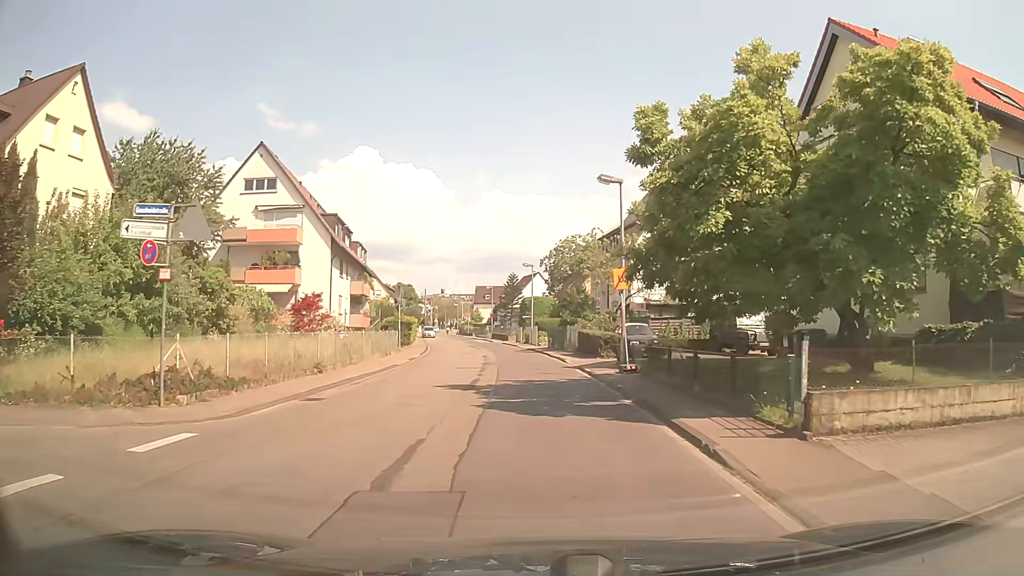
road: tertiary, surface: asphalt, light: Day
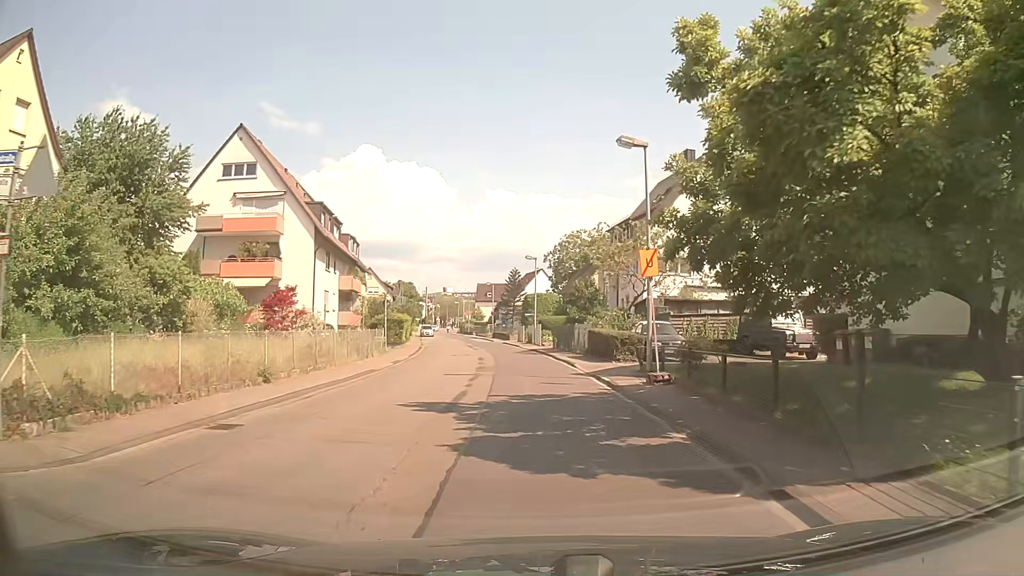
(-0.1, +4.3) m; -1°
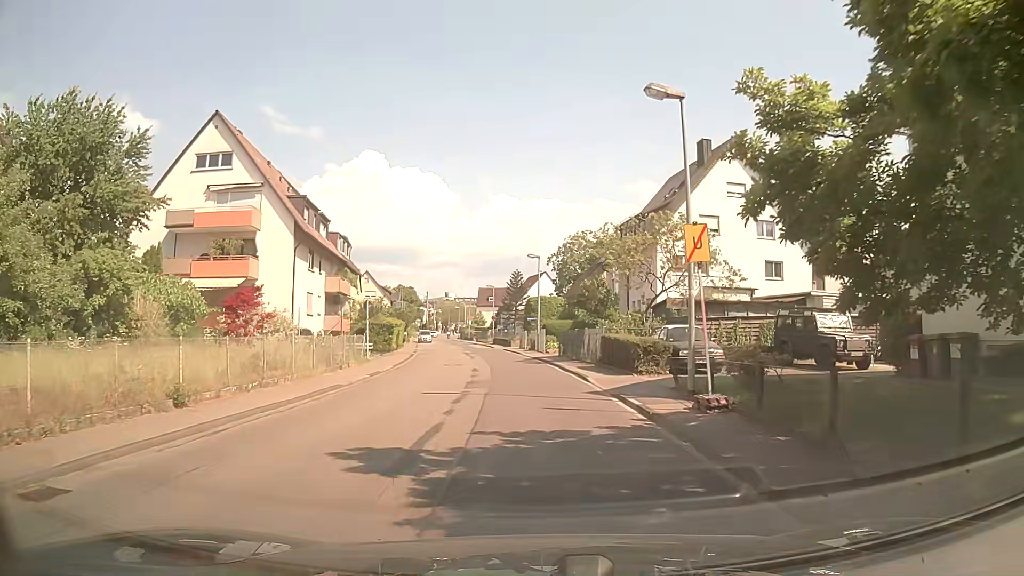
(0.0, +4.3) m; -1°
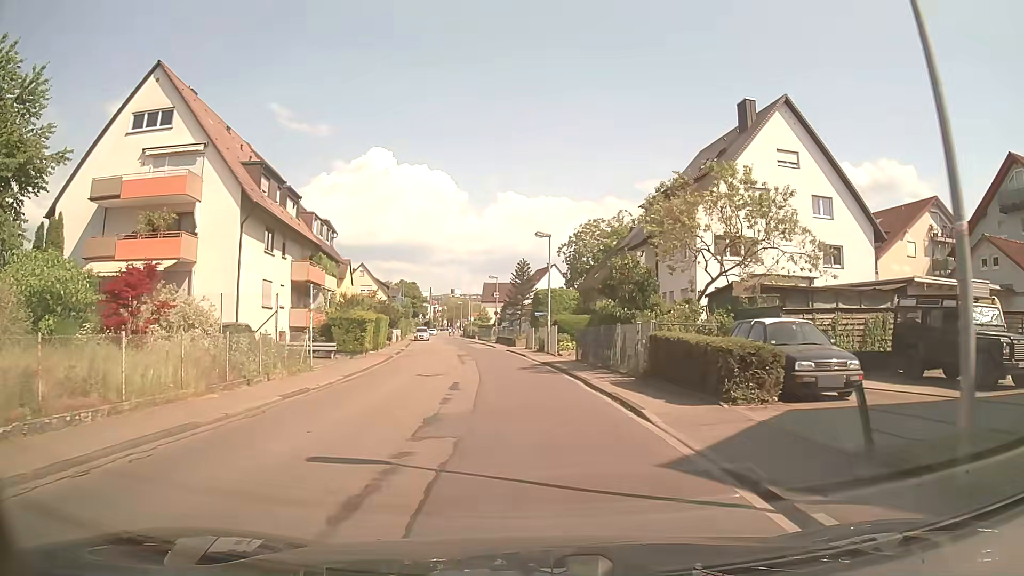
(-0.1, +8.5) m; -1°
